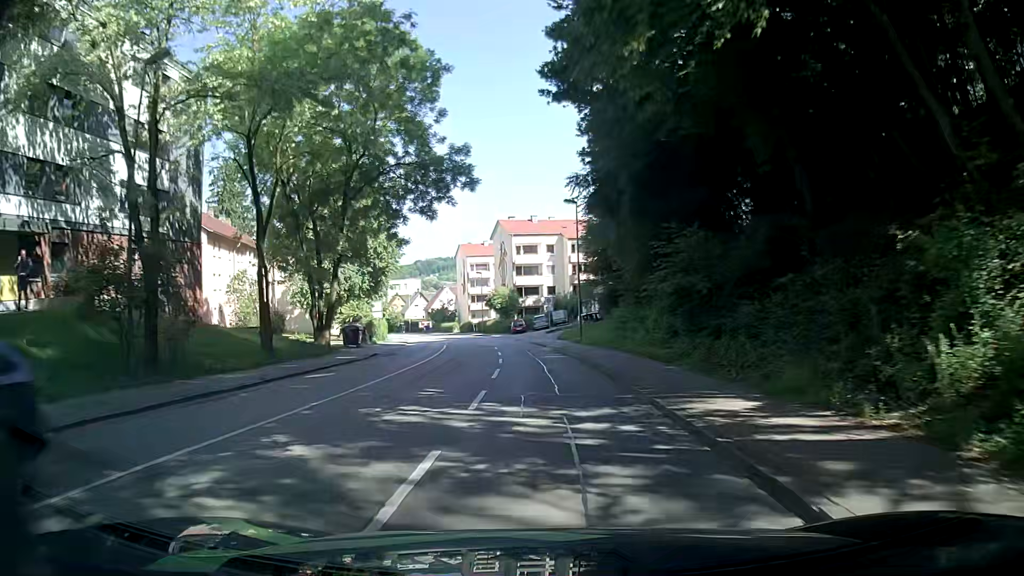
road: tertiary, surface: asphalt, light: Day
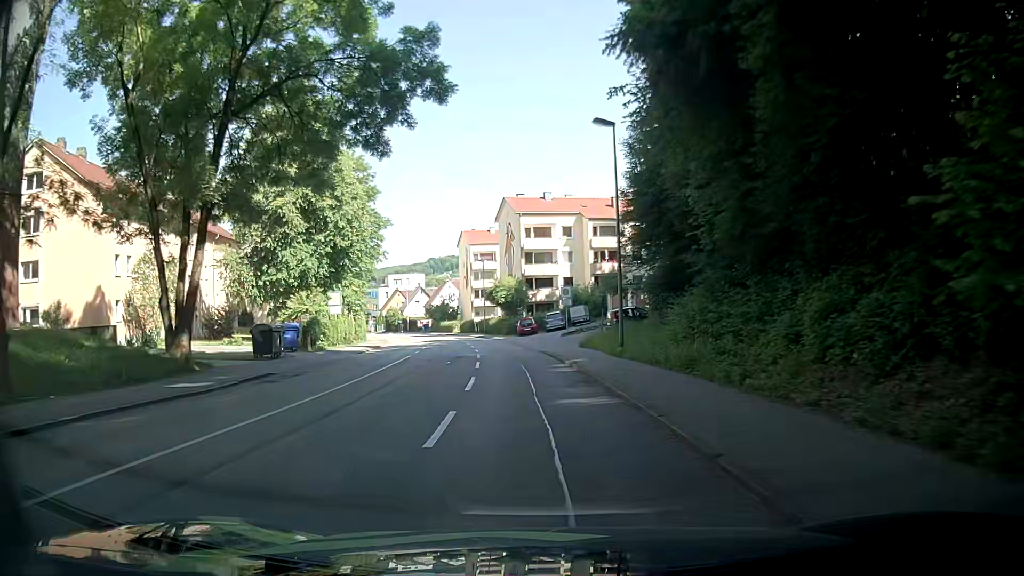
(-0.4, +15.5) m; -2°
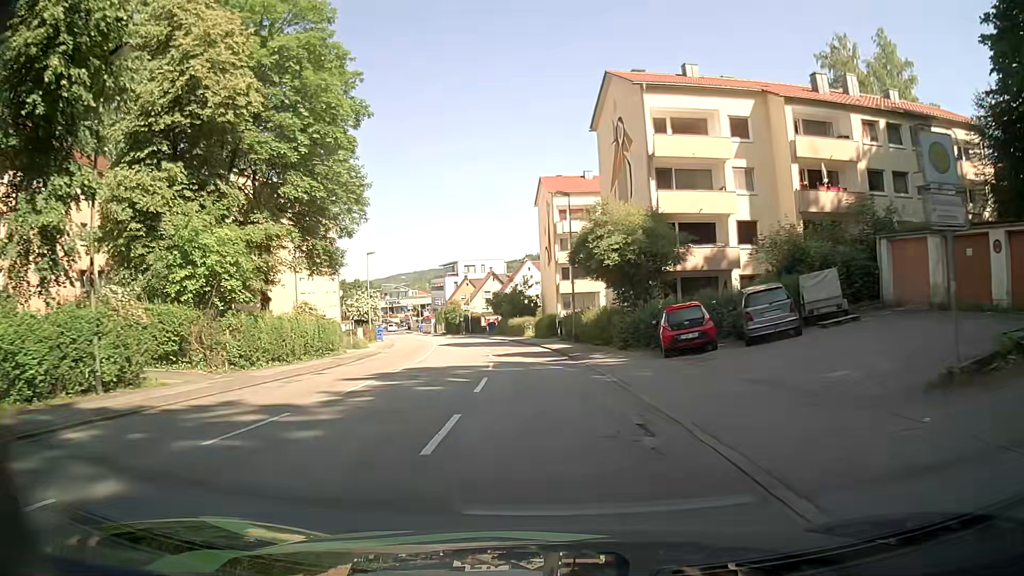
(-2.4, +37.5) m; -8°
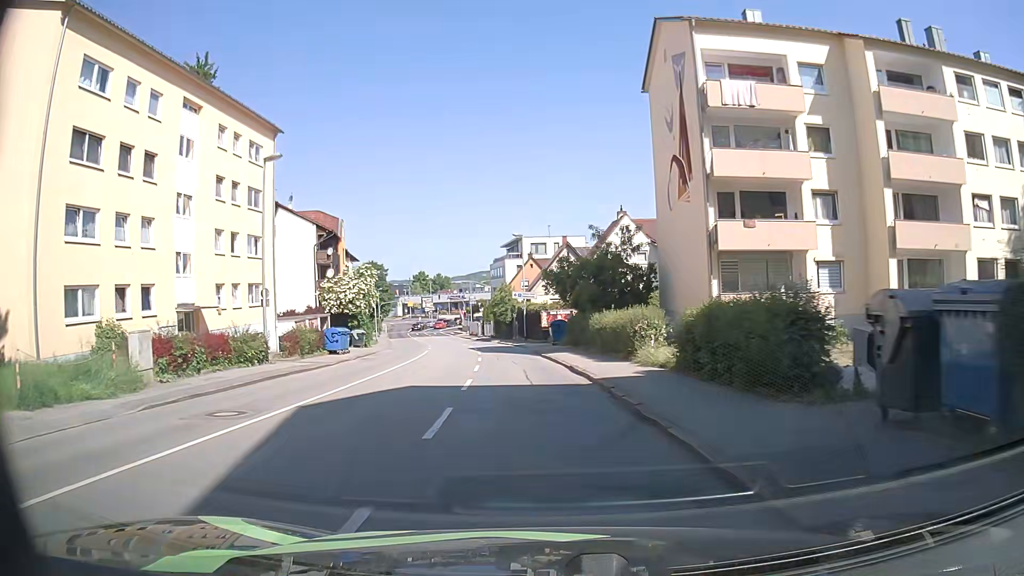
(-1.9, +36.0) m; -7°
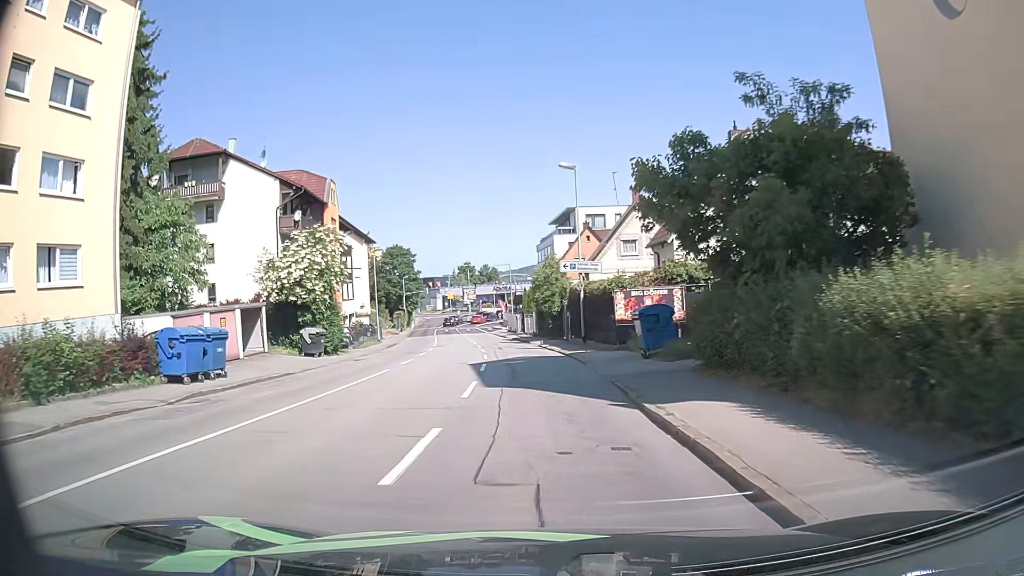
(-0.7, +20.9) m; -4°
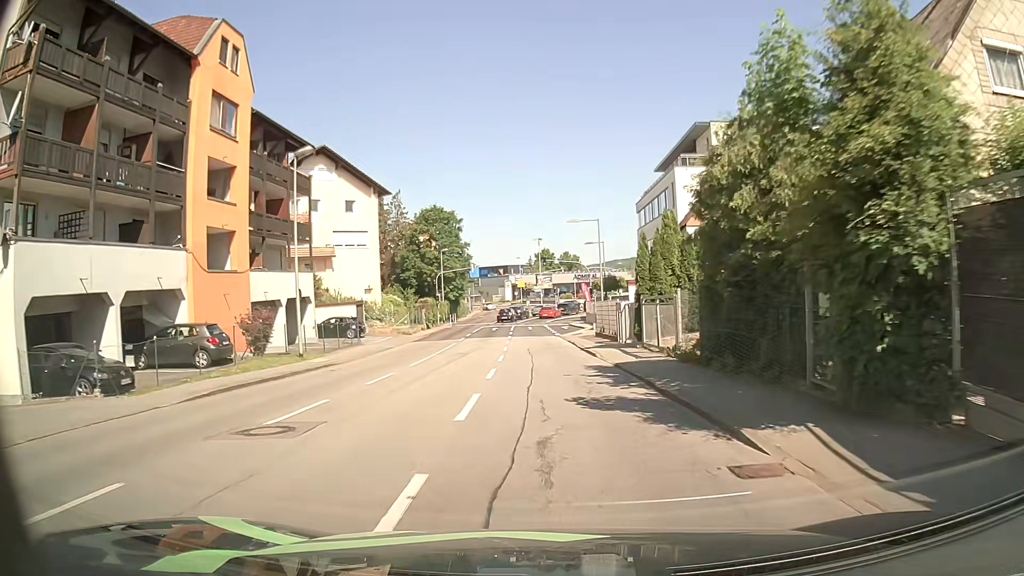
(-2.1, +33.3) m; -7°
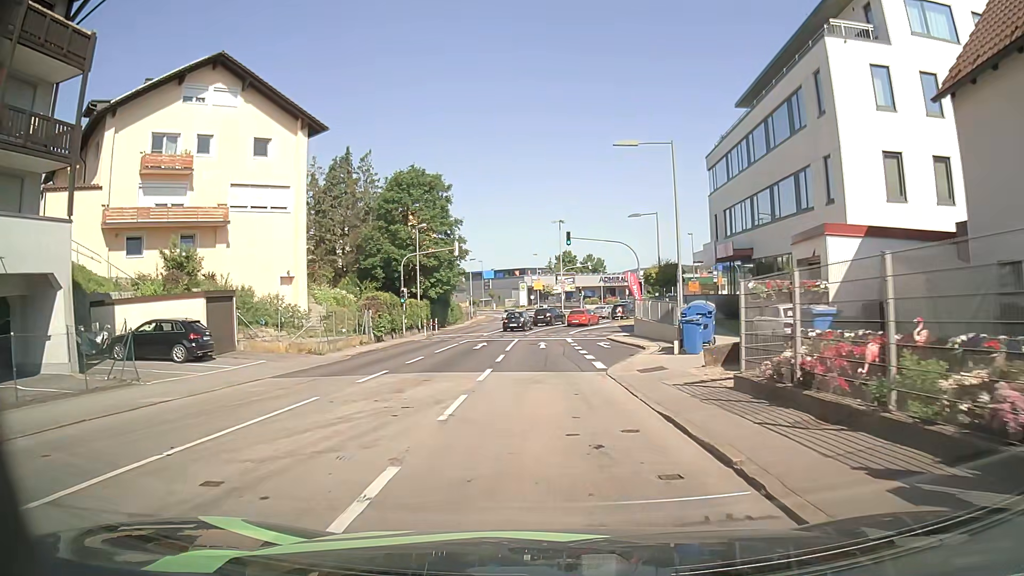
(-0.2, +23.4) m; -2°
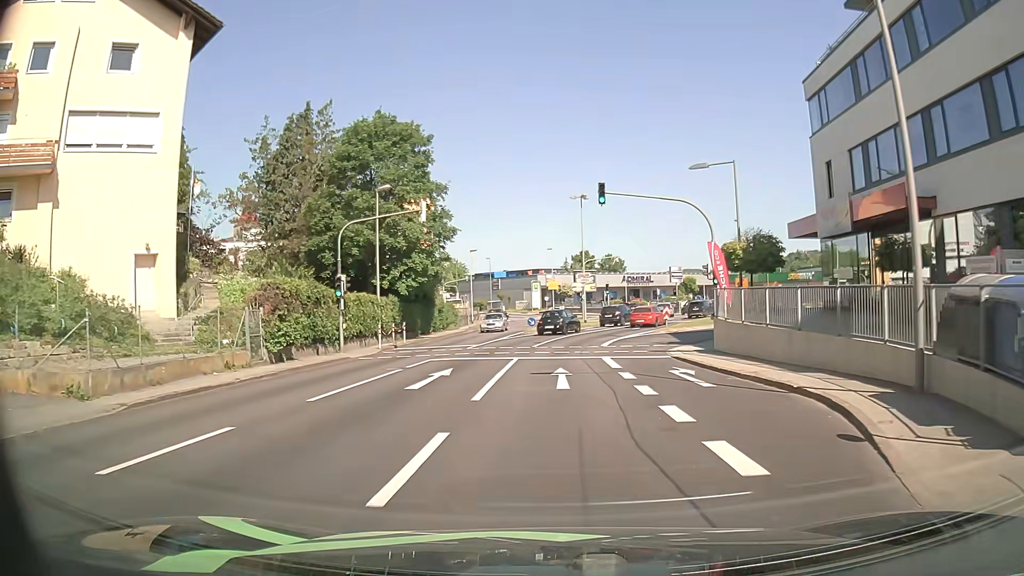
(-0.2, +16.2) m; -1°
(0, +10) (0, +20) (+1, +30) (+3, +40) (+7, +49) (+12, +58) (+16, +67) (+16, +77) (+12, +86) (+7, +94) m
